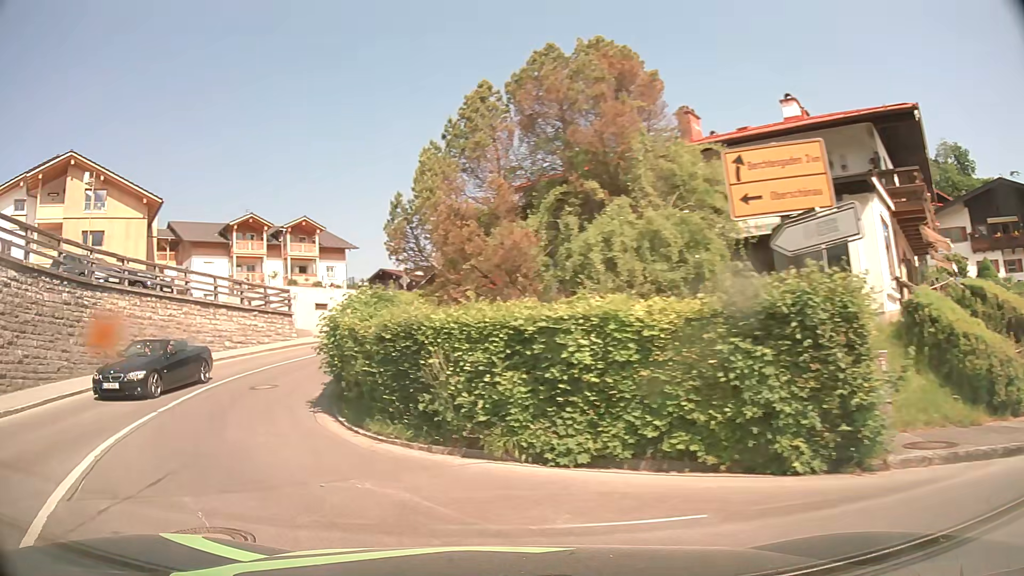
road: tertiary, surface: asphalt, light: Day
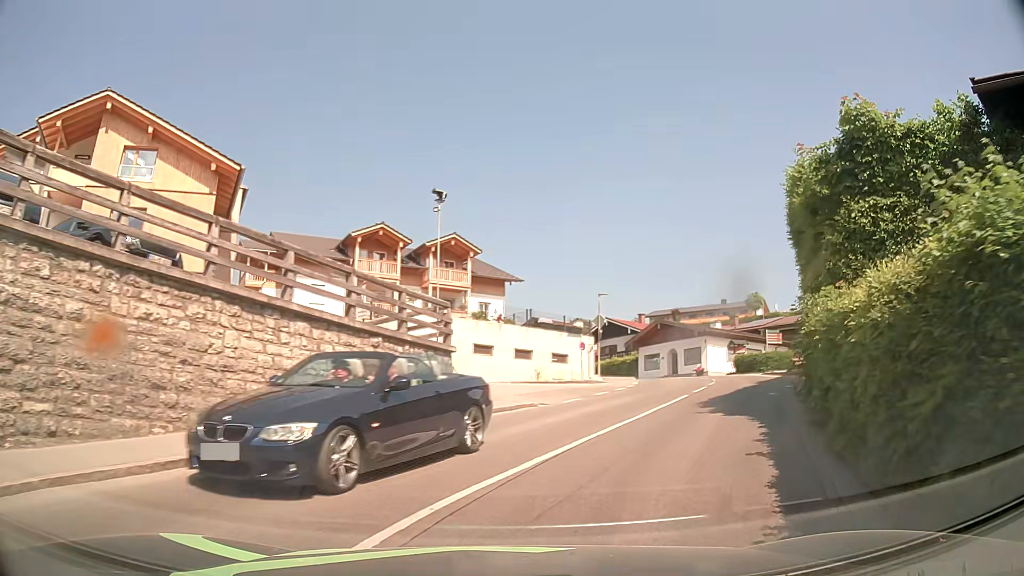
(-5.8, +15.7) m; -12°
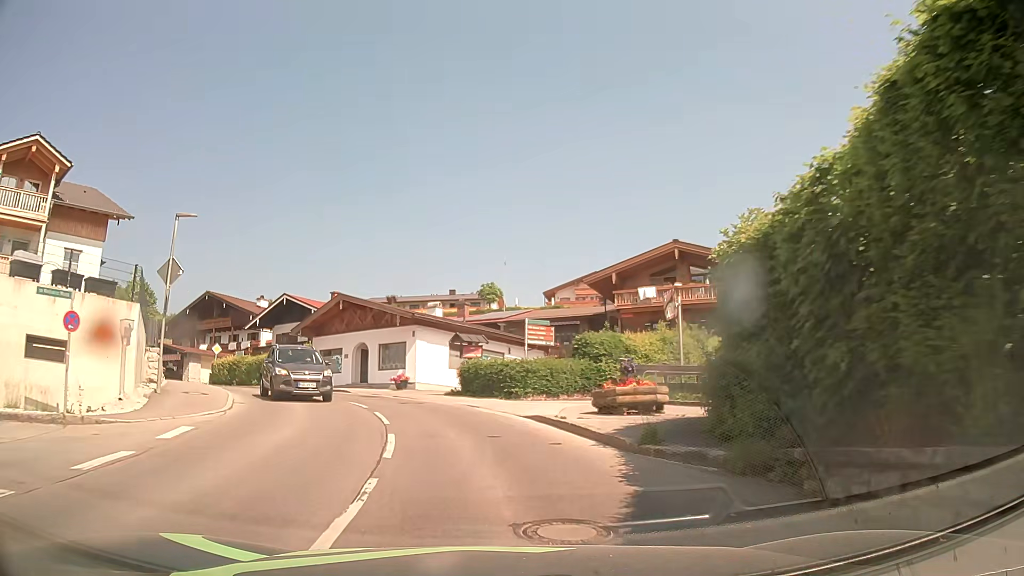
(+6.7, +20.0) m; +23°
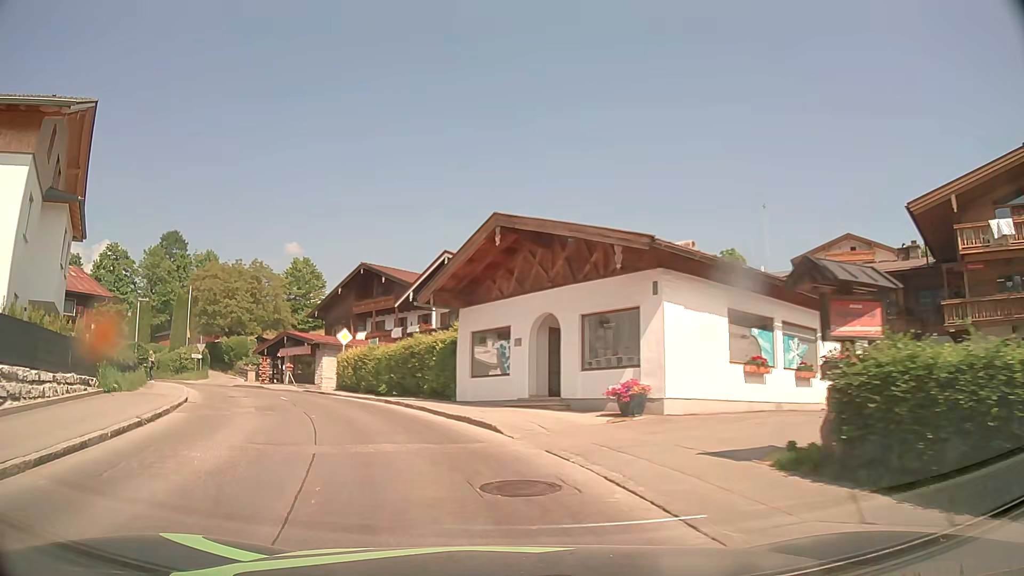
(-1.9, +18.2) m; -18°
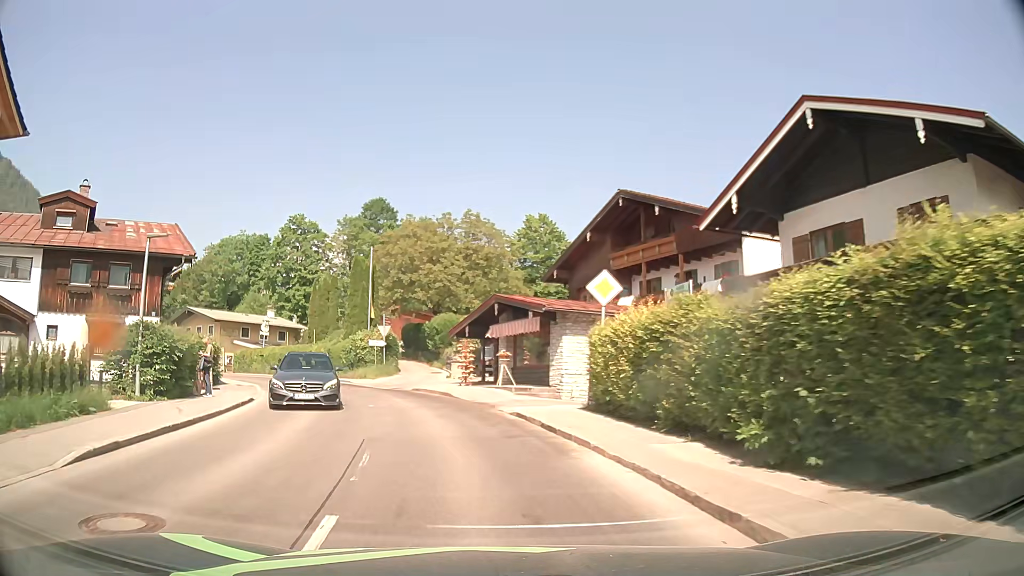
(-4.4, +19.3) m; -21°
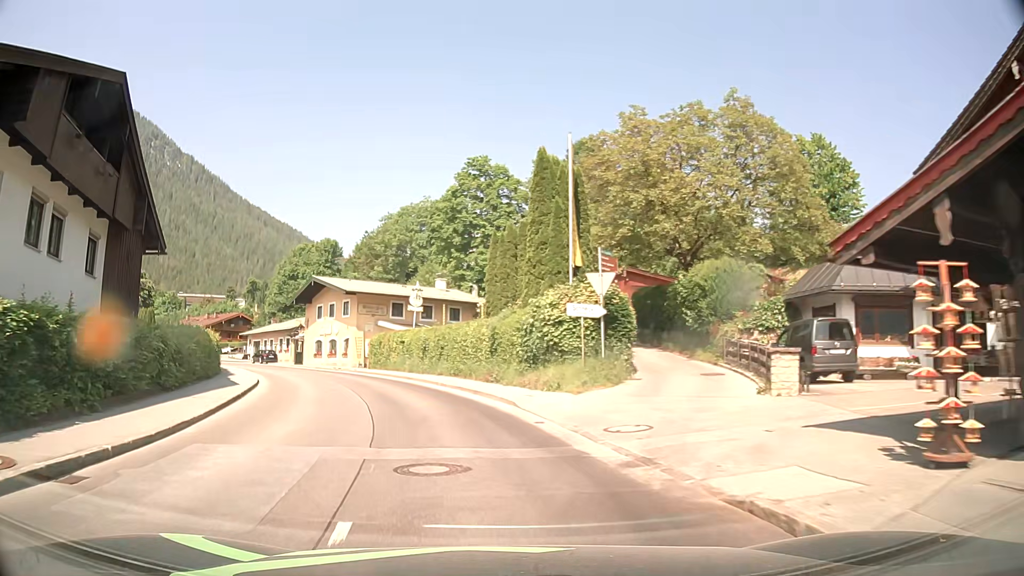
(-3.8, +23.0) m; -19°
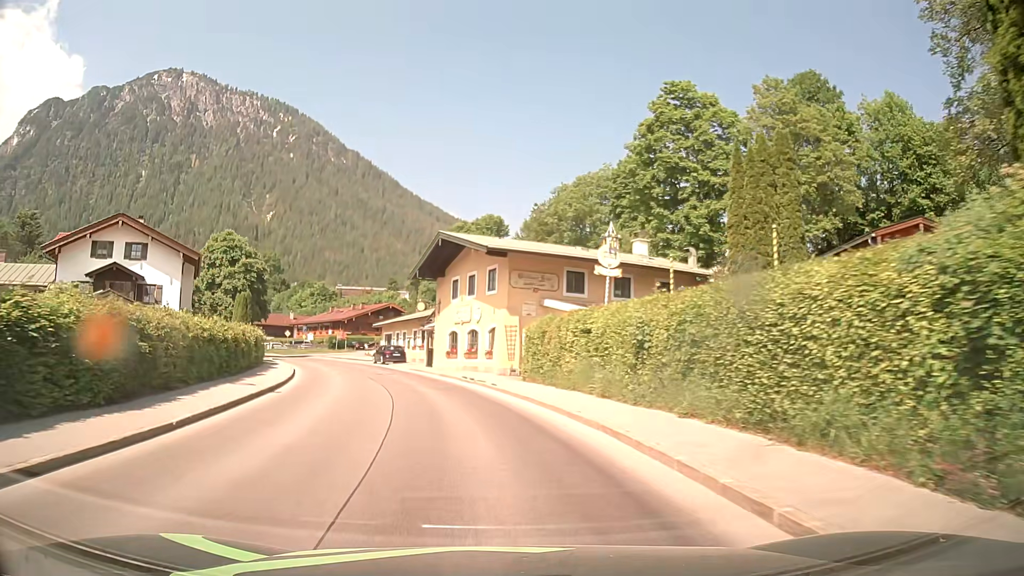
(-2.7, +19.2) m; -15°
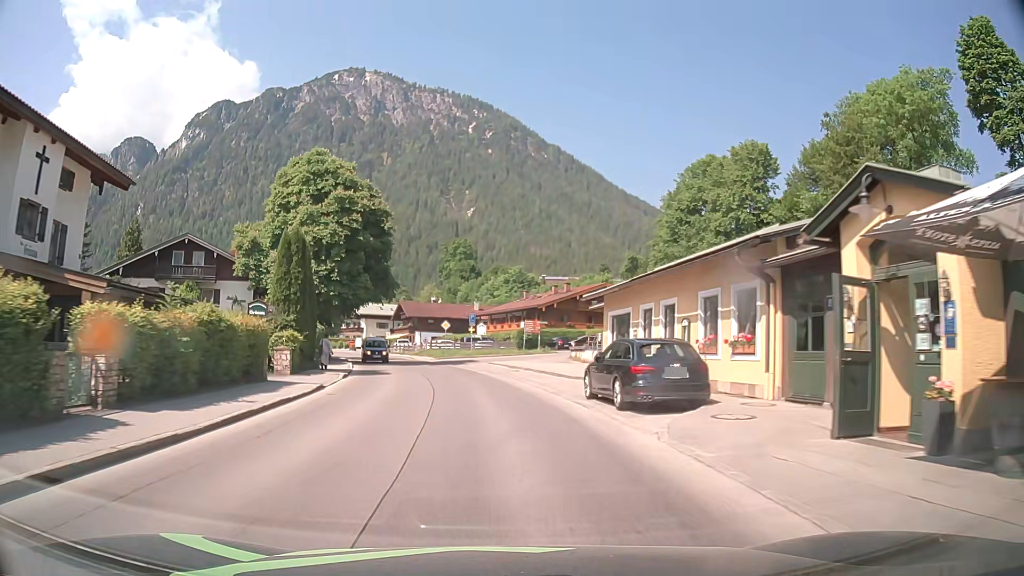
(-6.5, +35.3) m; -18°
(0, +10) (-1, +20) (-2, +30) (-4, +40) (-6, +49) (-9, +59) (-12, +69) (-15, +78) (-19, +87) (-23, +97) m
